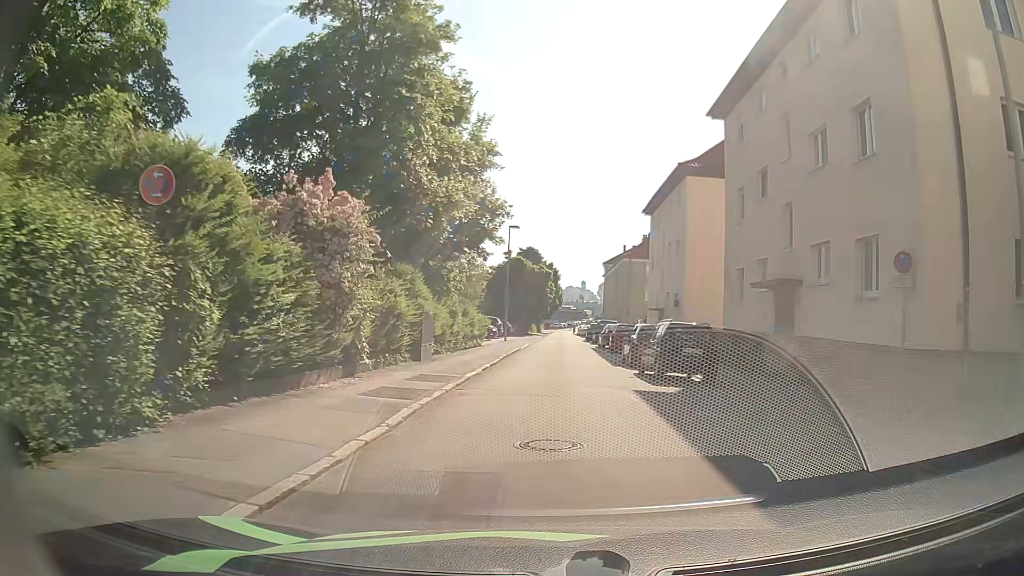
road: residential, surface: asphalt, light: Day
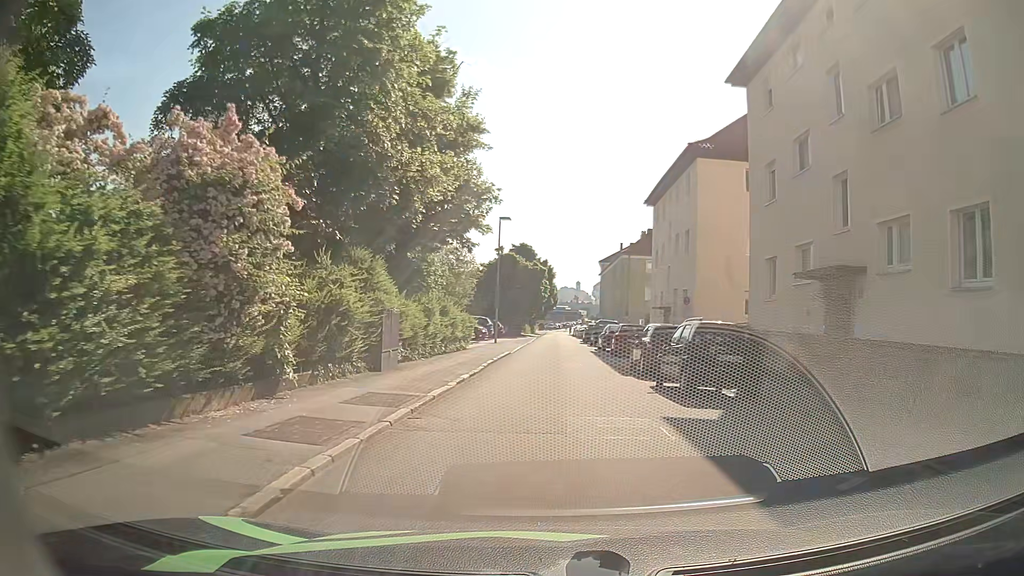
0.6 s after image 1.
(0.0, +4.1) m; +2°
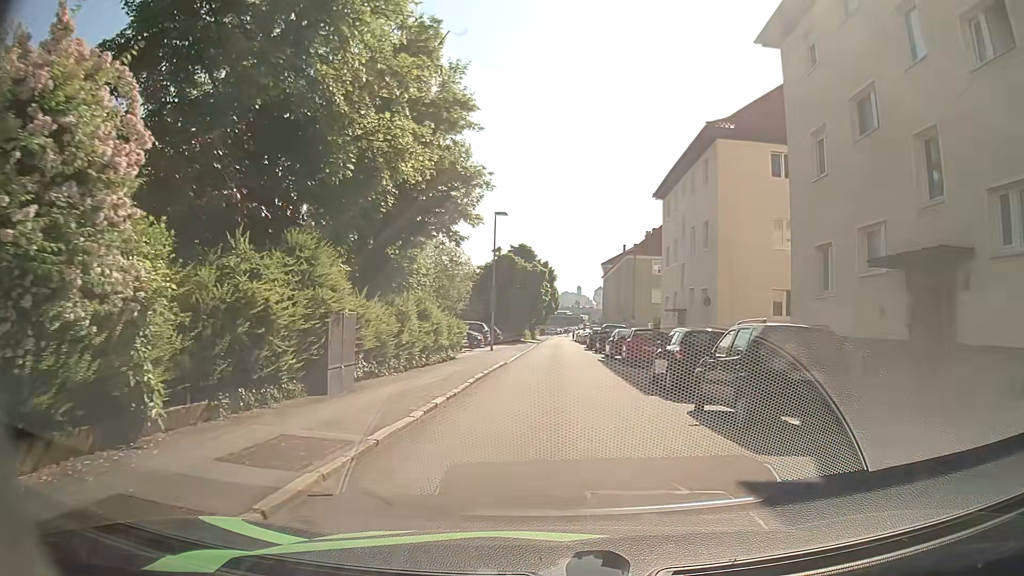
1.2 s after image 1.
(0.0, +4.0) m; -1°
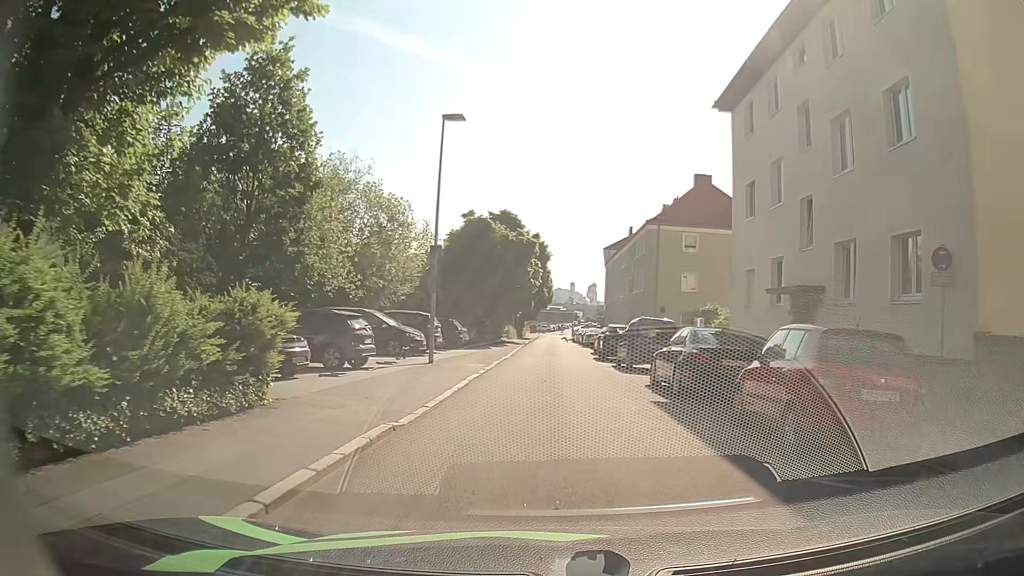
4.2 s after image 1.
(+0.1, +18.1) m; +1°
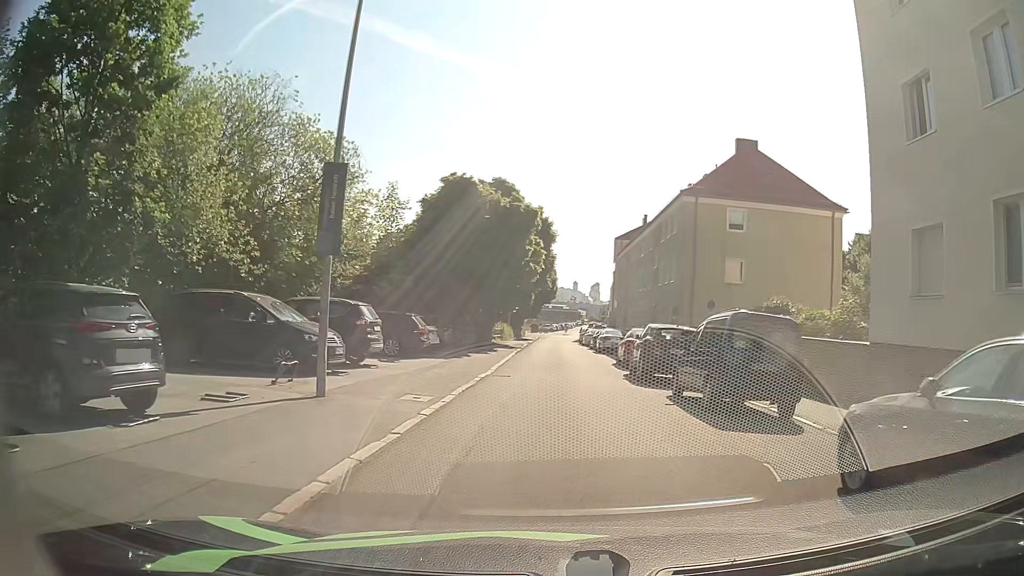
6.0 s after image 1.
(-0.2, +11.1) m; 0°
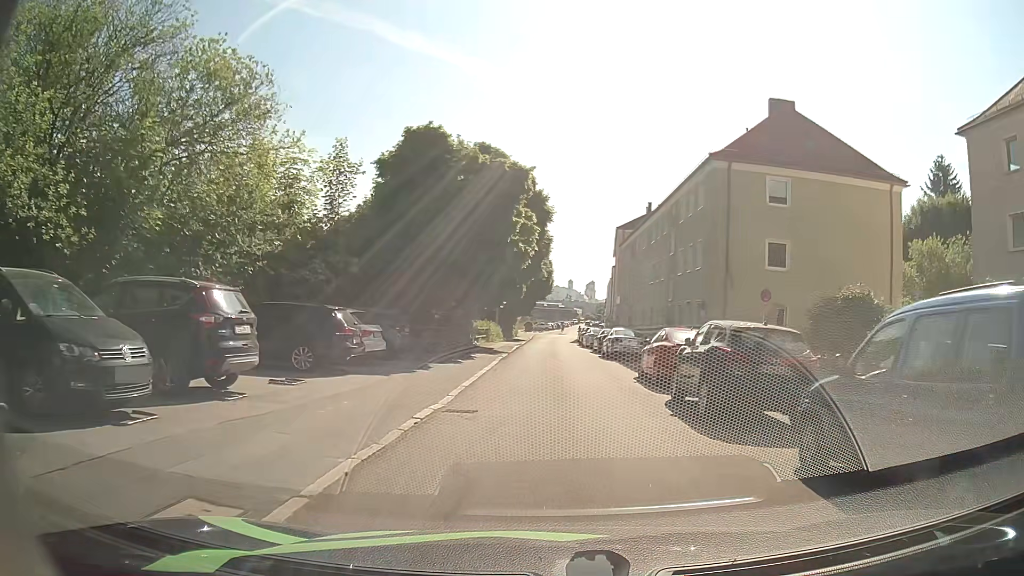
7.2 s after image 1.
(-0.1, +7.9) m; -1°
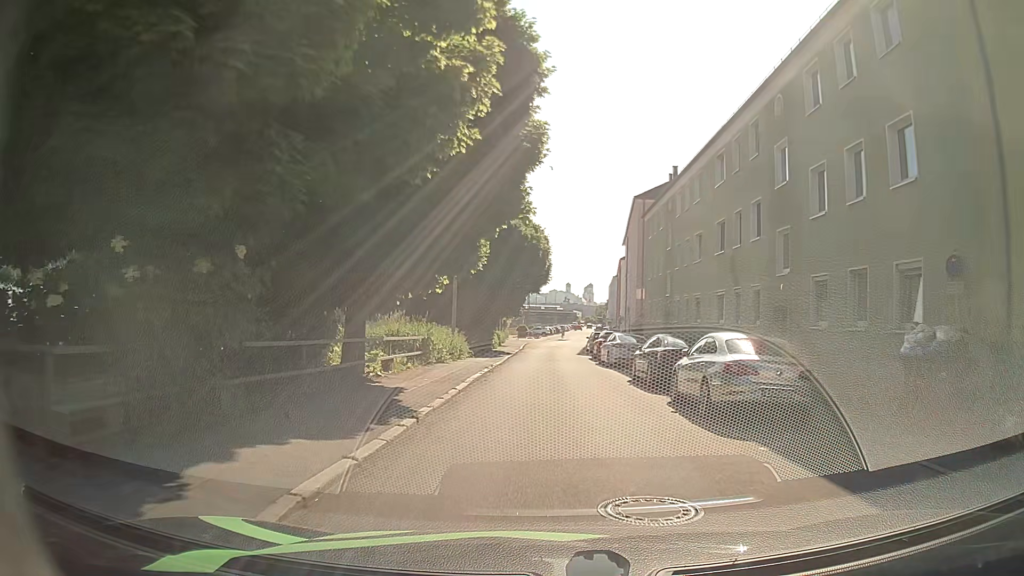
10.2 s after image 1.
(+0.4, +19.3) m; +1°
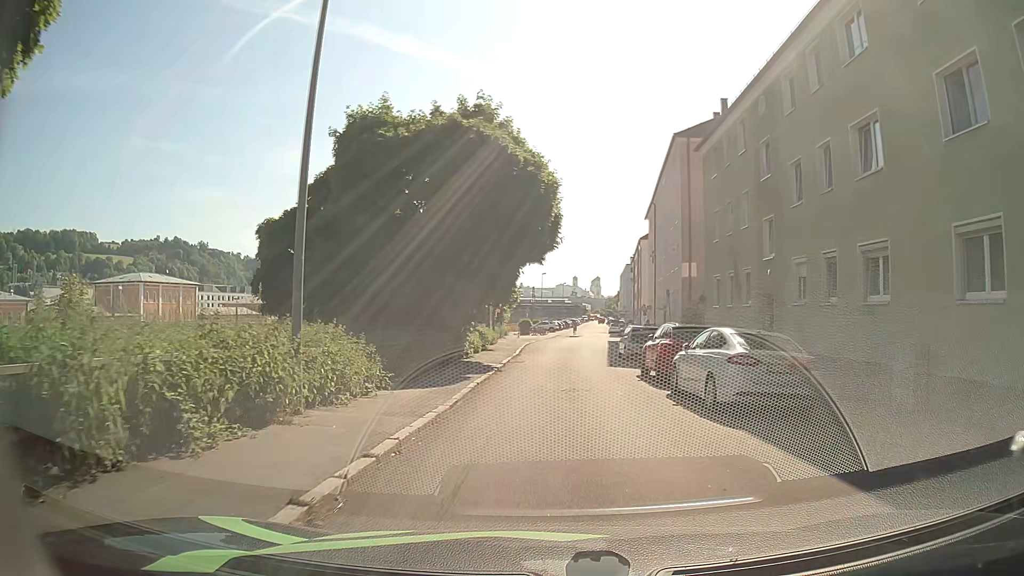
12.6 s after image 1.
(-0.1, +16.9) m; -2°
